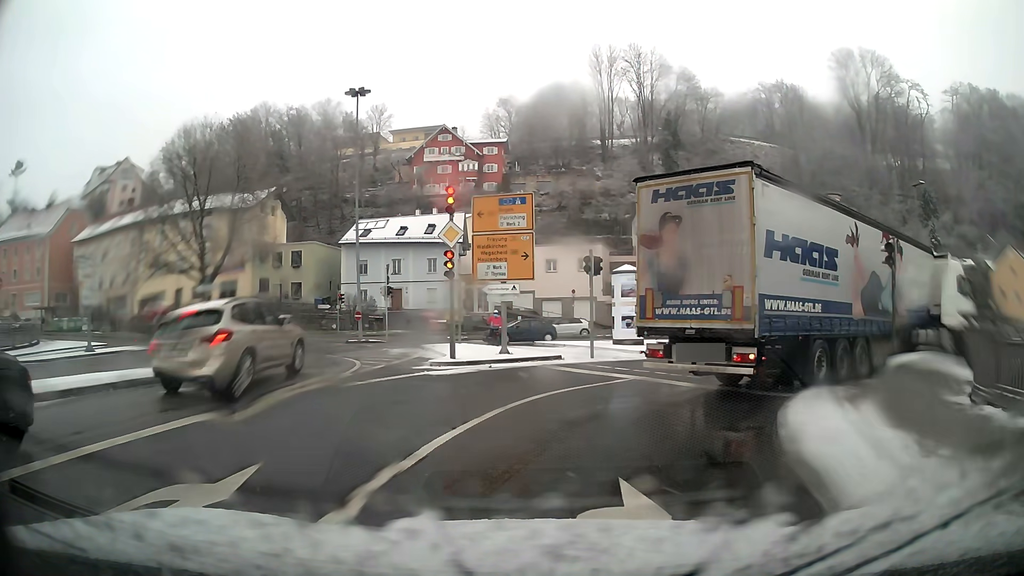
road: primary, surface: asphalt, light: Day
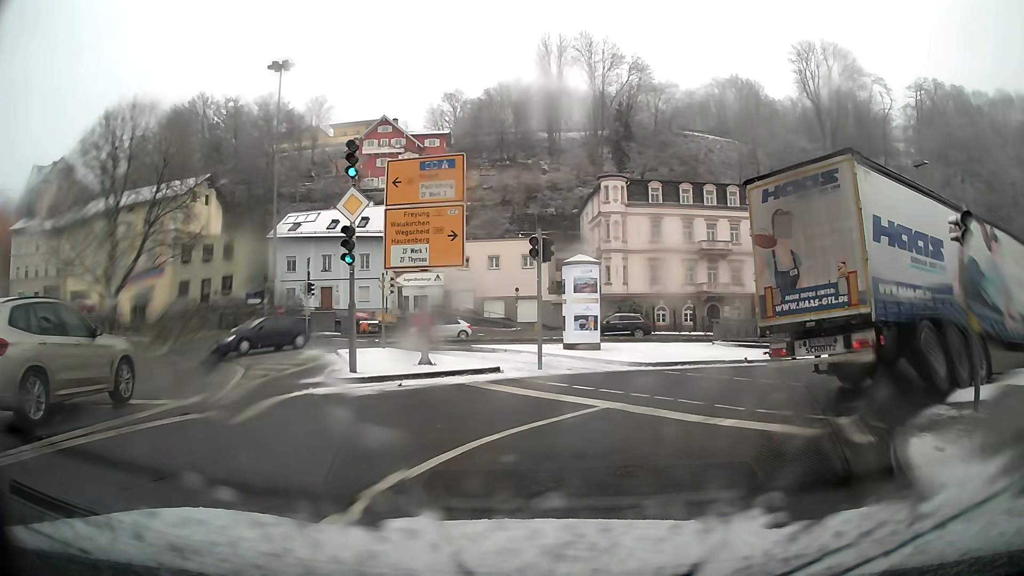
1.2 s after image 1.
(+0.2, +5.1) m; +6°
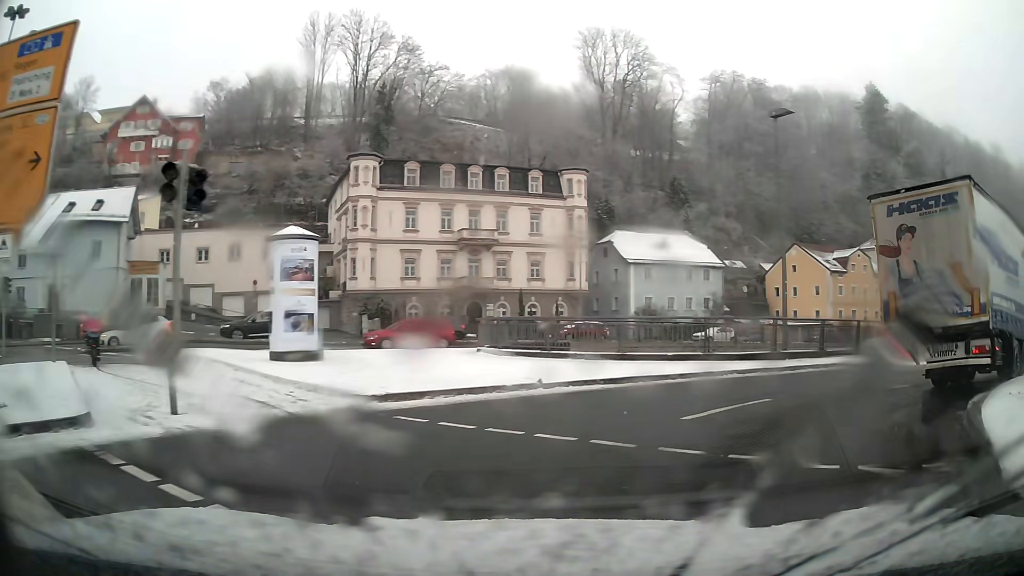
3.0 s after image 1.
(+1.4, +7.9) m; +24°
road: primary_link
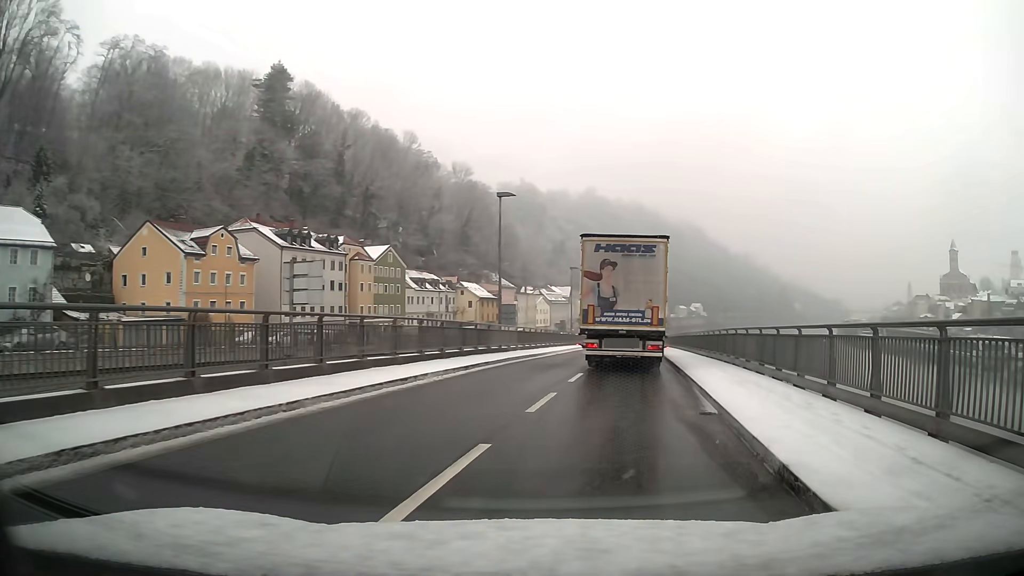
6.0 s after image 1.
(+7.3, +13.8) m; +51°
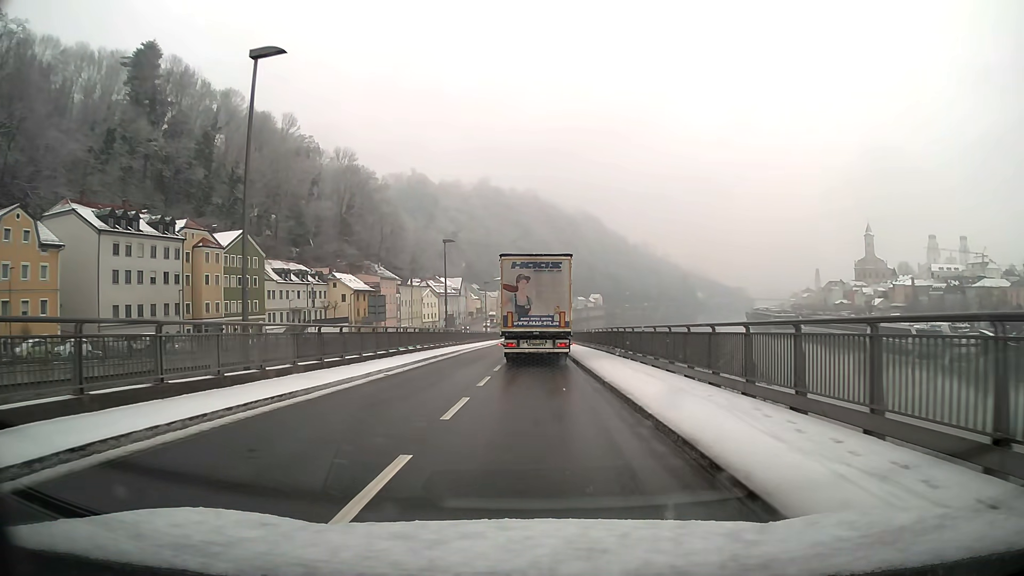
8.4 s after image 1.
(+1.5, +18.7) m; +6°
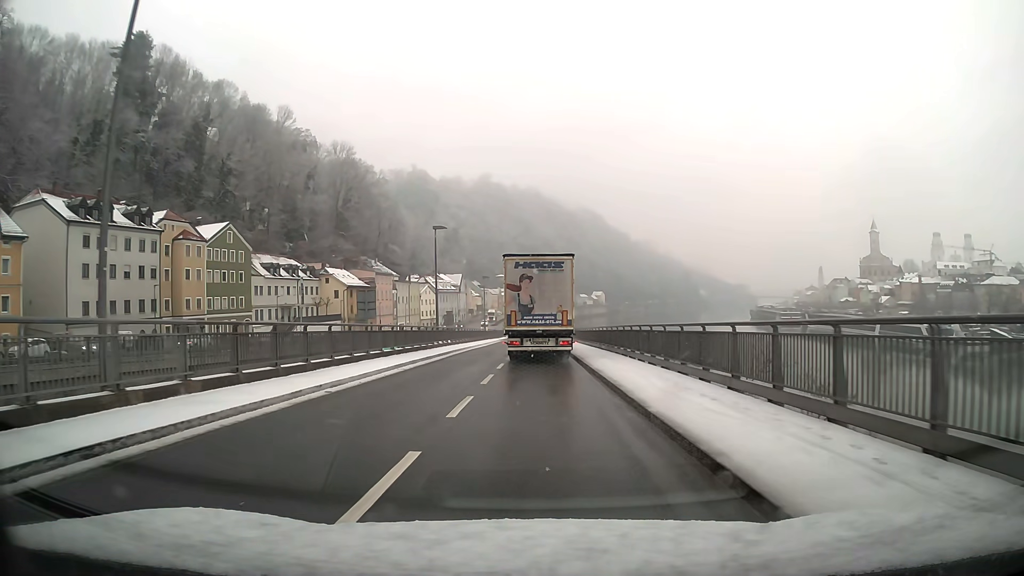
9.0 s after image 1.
(0.0, +5.8) m; 0°
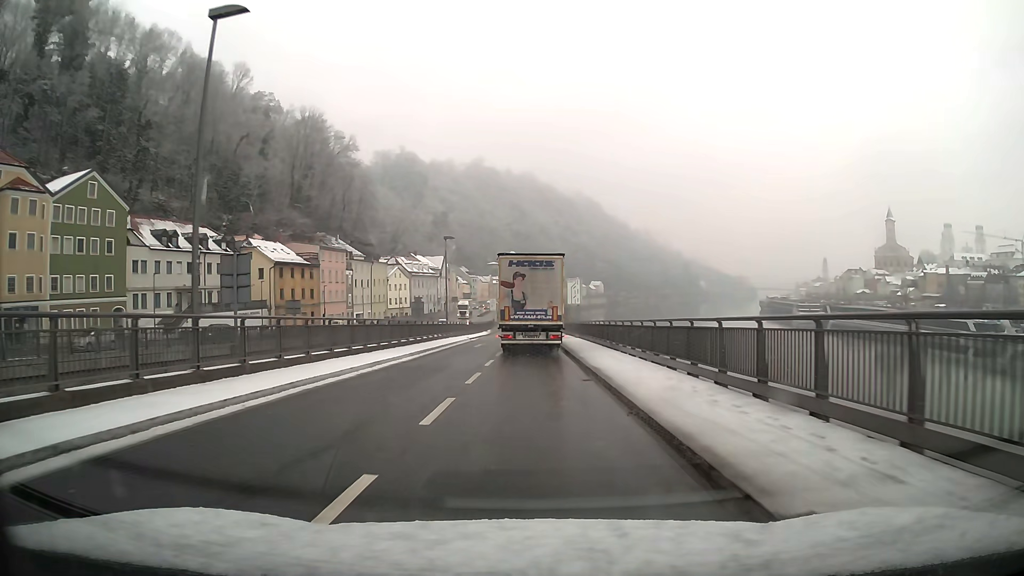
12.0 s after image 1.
(+0.3, +31.7) m; 0°
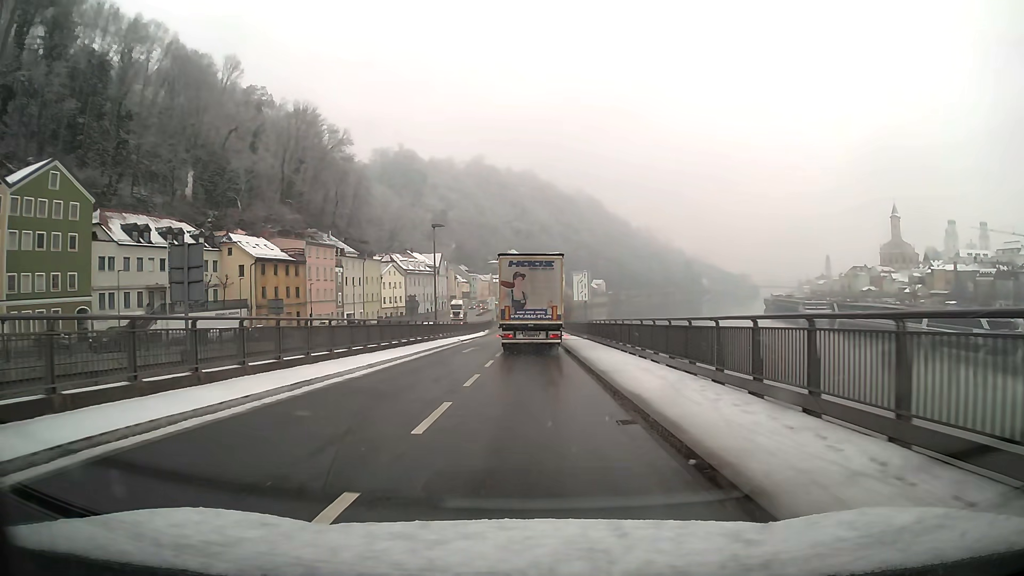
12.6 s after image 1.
(0.0, +6.6) m; 0°
